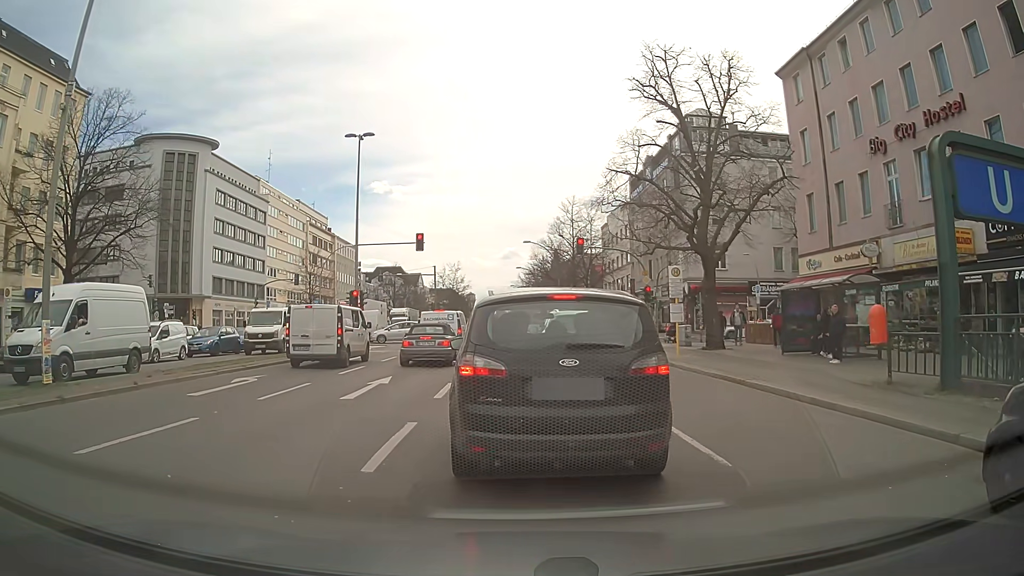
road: primary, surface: asphalt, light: Day
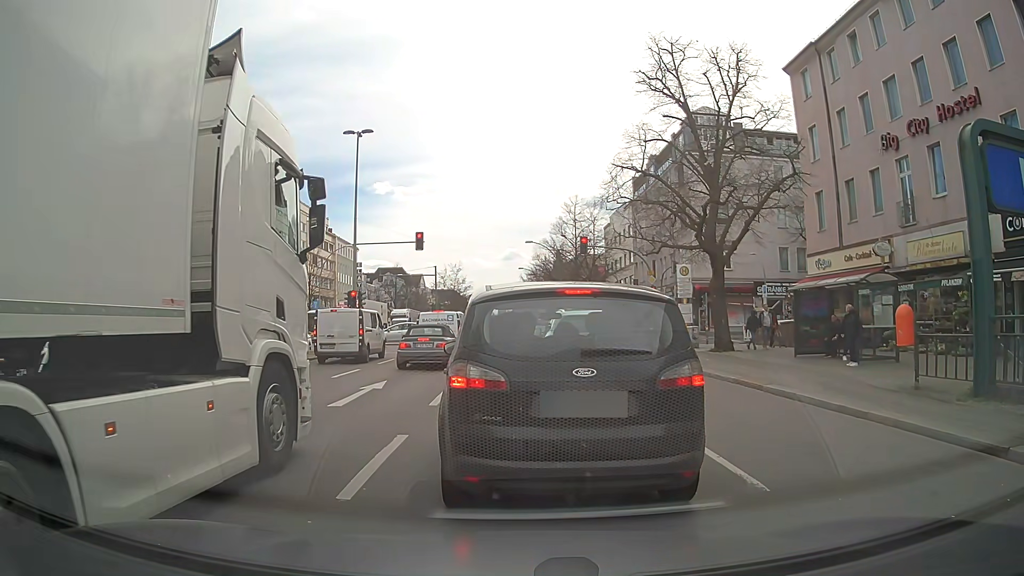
(0.0, +0.9) m; 0°
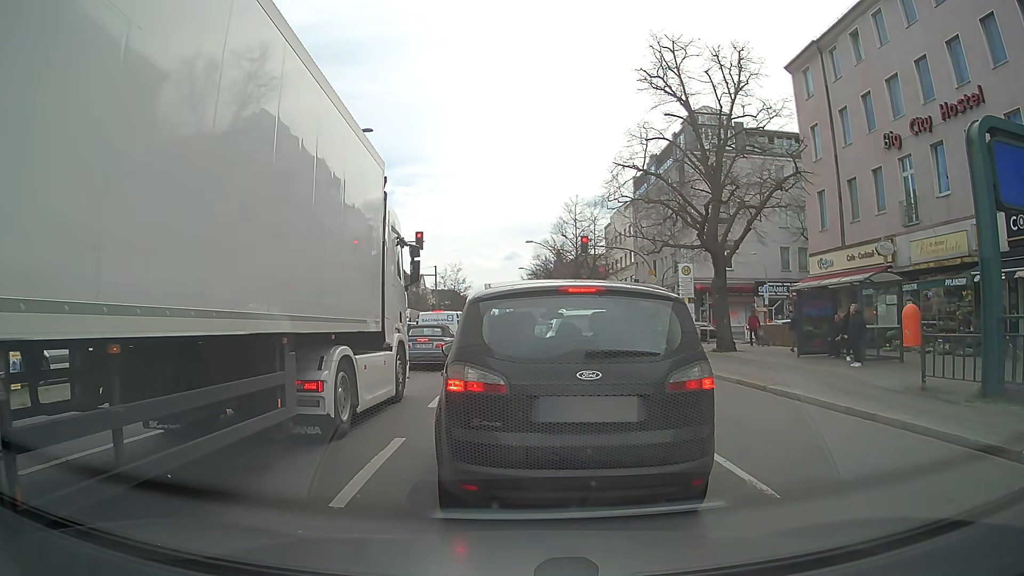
(0.0, +0.2) m; 0°
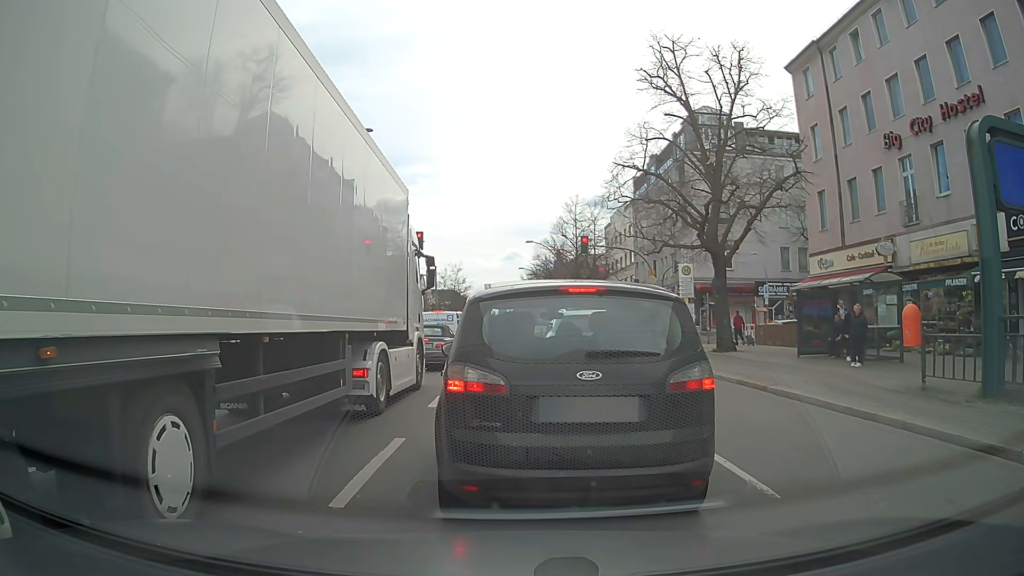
(0.0, 0.0) m; 0°
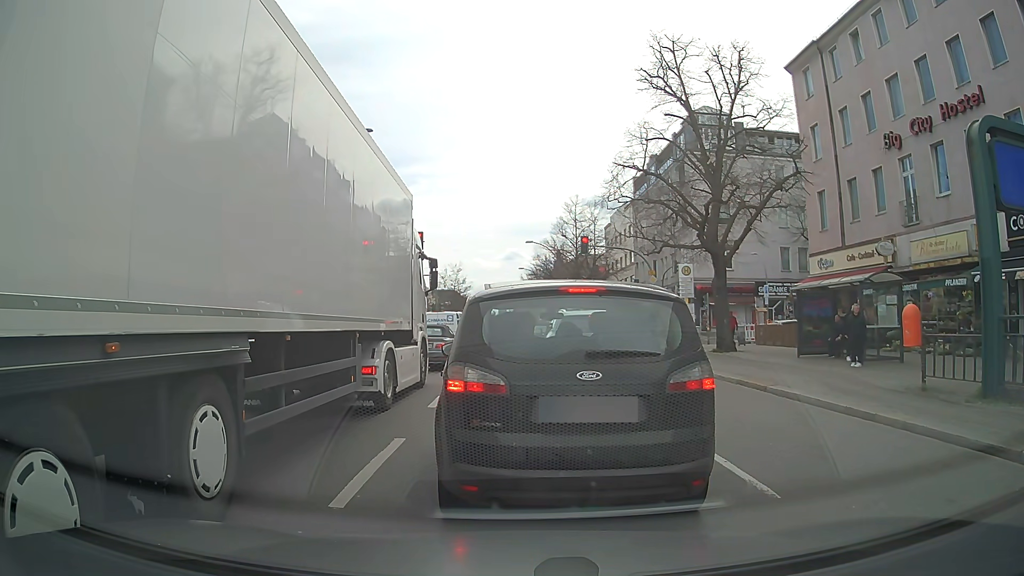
(0.0, 0.0) m; 0°
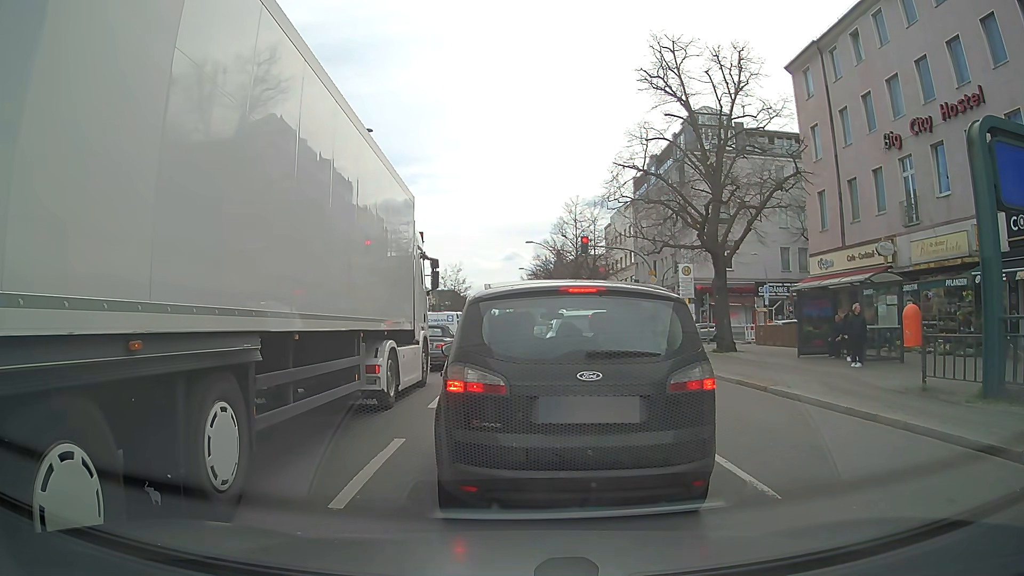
(0.0, 0.0) m; 0°
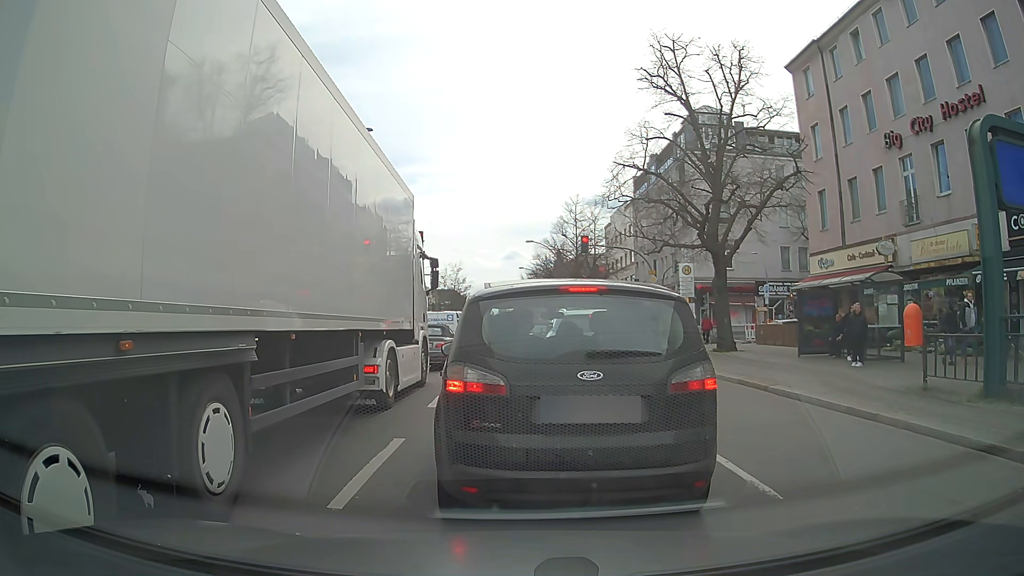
(0.0, 0.0) m; 0°
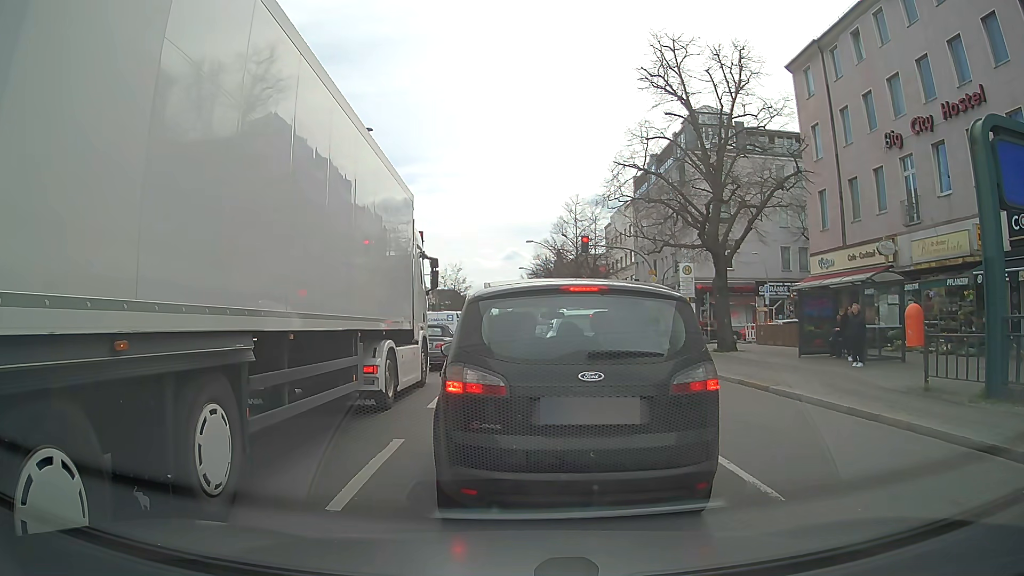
(0.0, +0.1) m; 0°
(0, +10) (-1, +20) (-2, +30) (-2, +40) (-3, +50) (-4, +60) (-5, +70) (-6, +80) (-7, +90) (-8, +100) m
